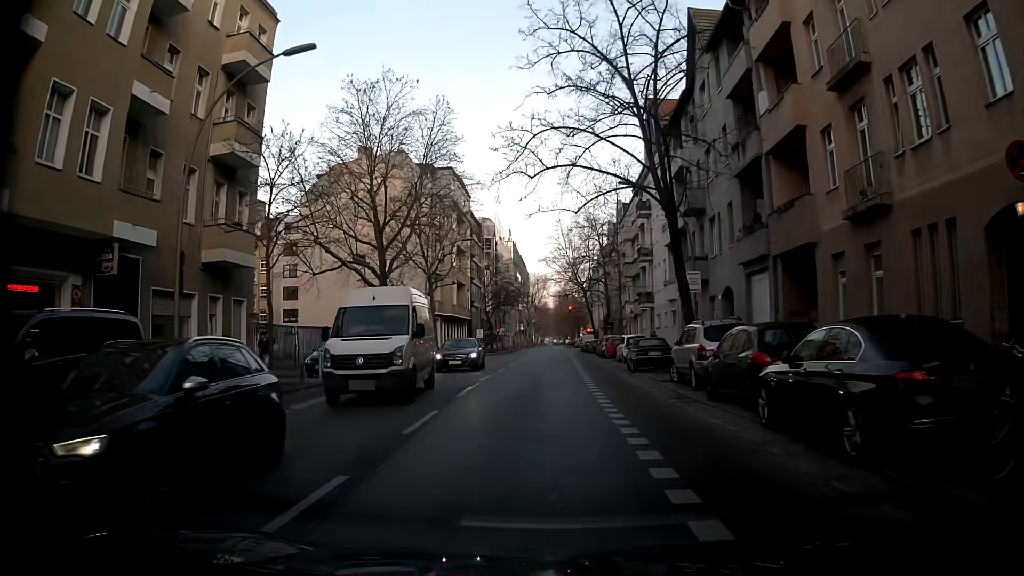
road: tertiary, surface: asphalt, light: Day
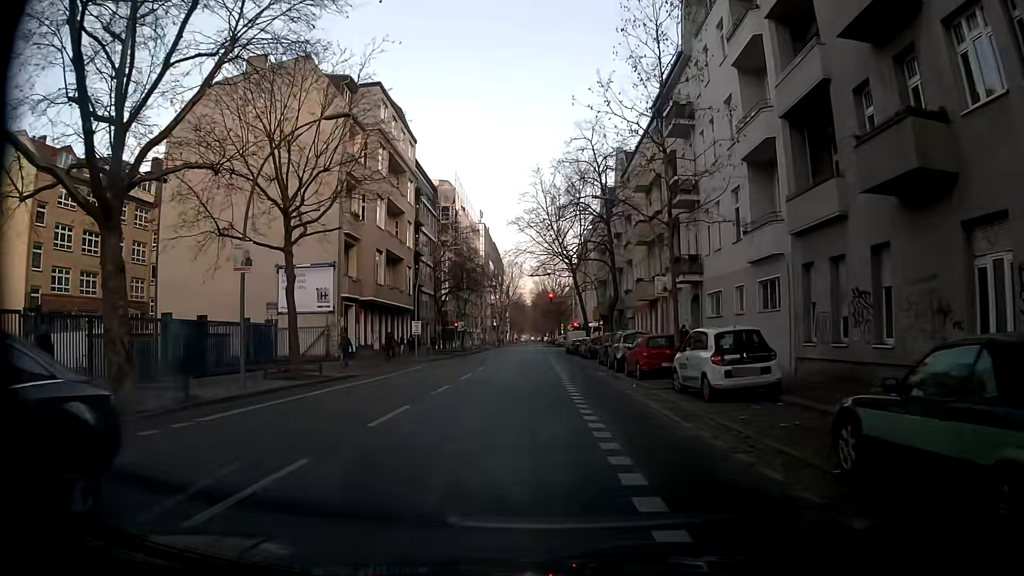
(-0.3, +23.4) m; 0°
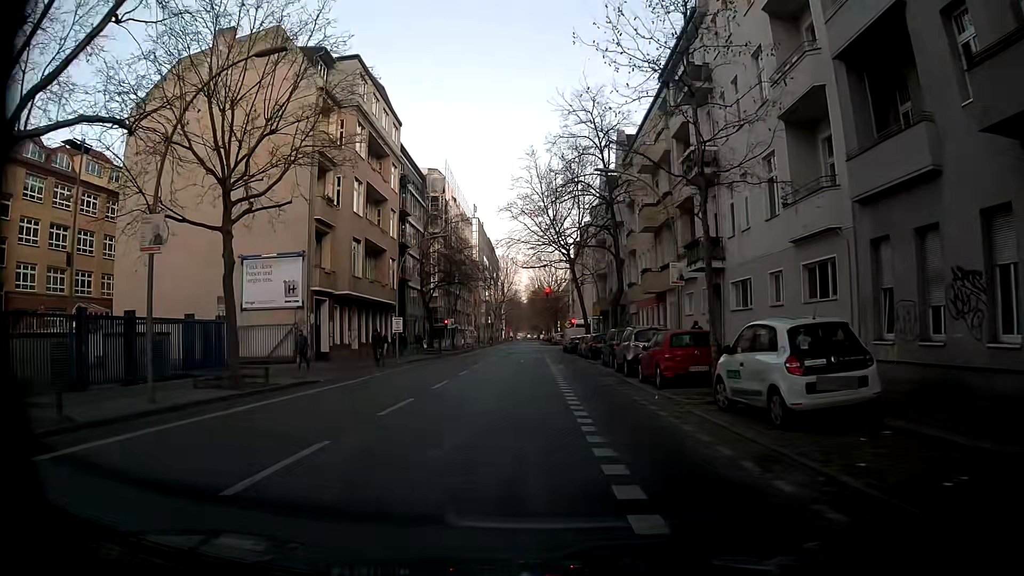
(-0.1, +4.7) m; +1°
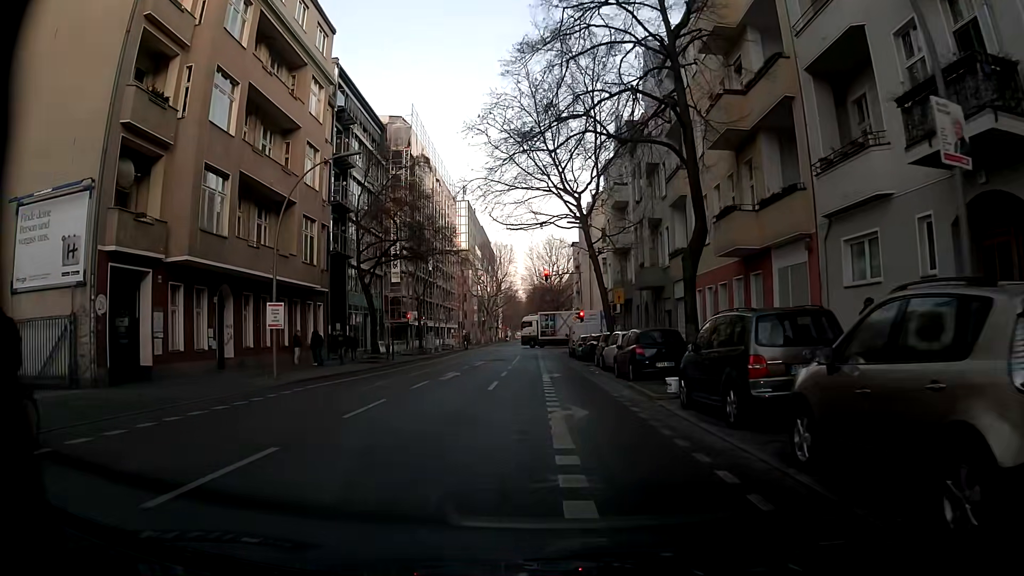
(-0.2, +18.8) m; 0°
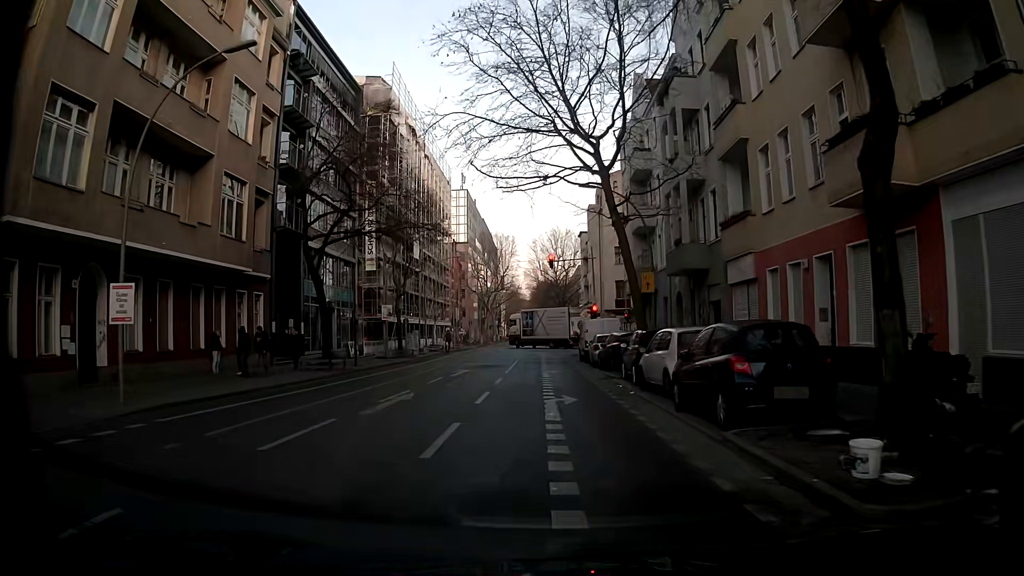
(-0.1, +9.3) m; -1°
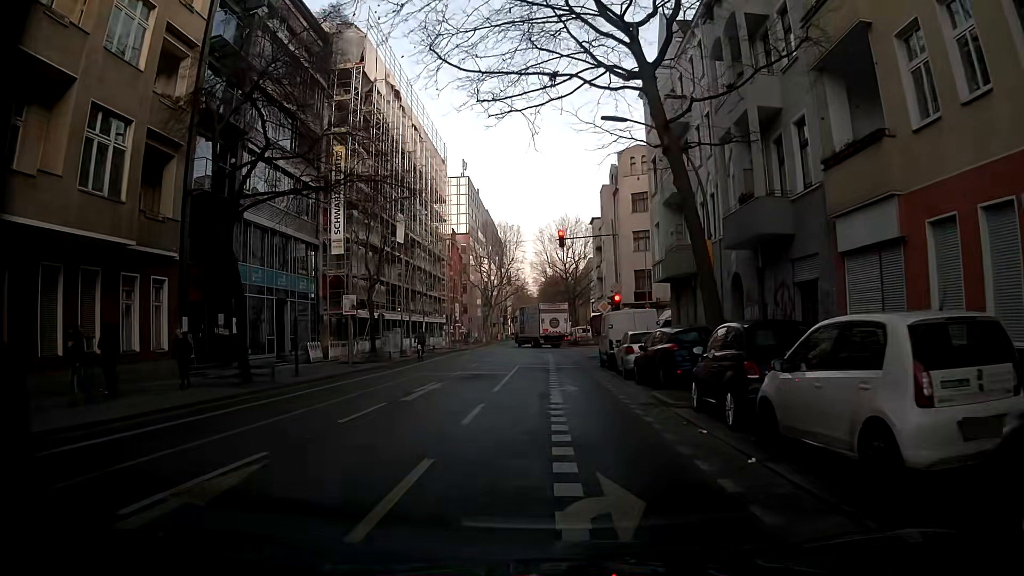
(0.0, +9.0) m; 0°
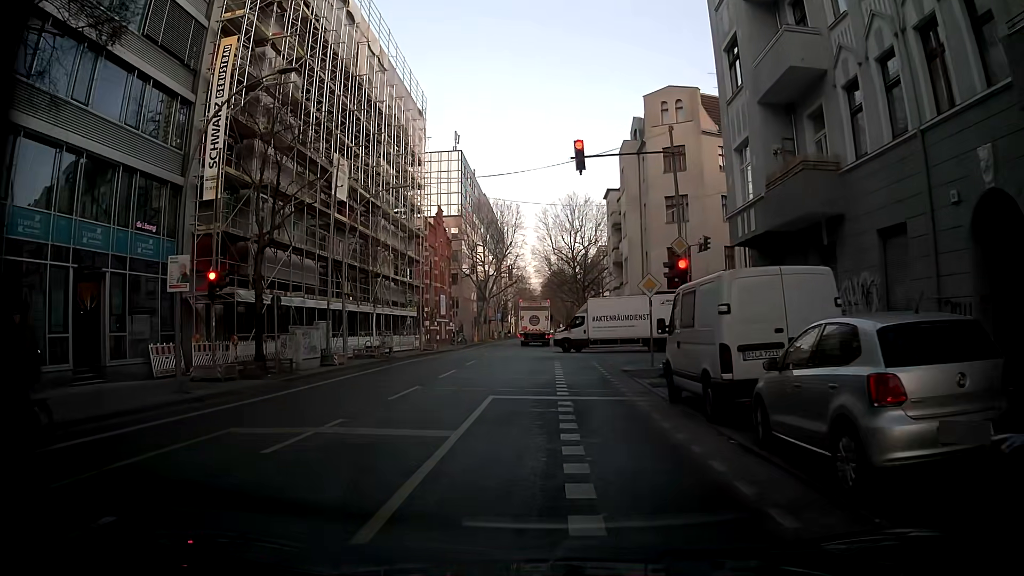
(-0.1, +15.1) m; -1°
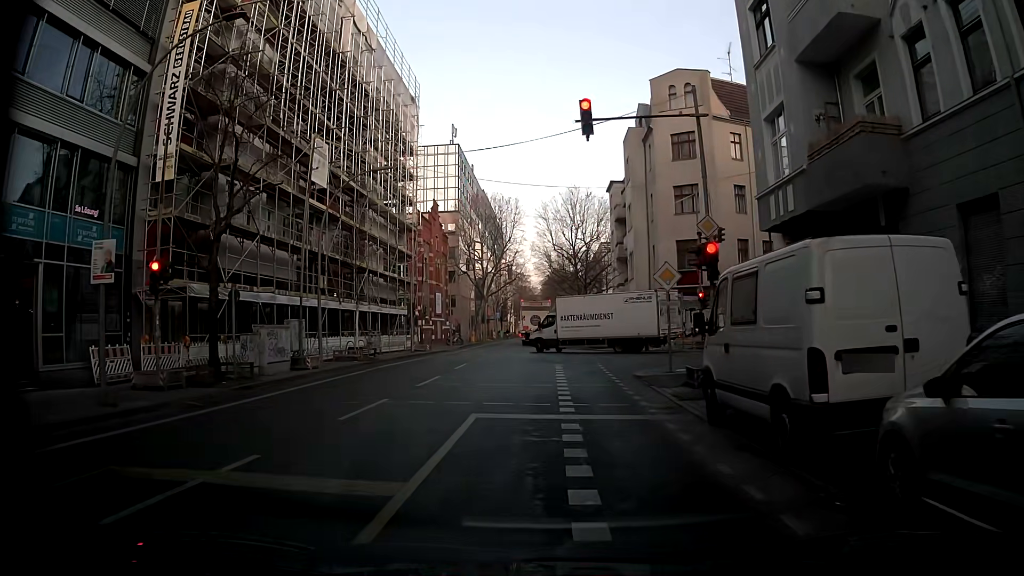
(0.0, +3.2) m; -2°
